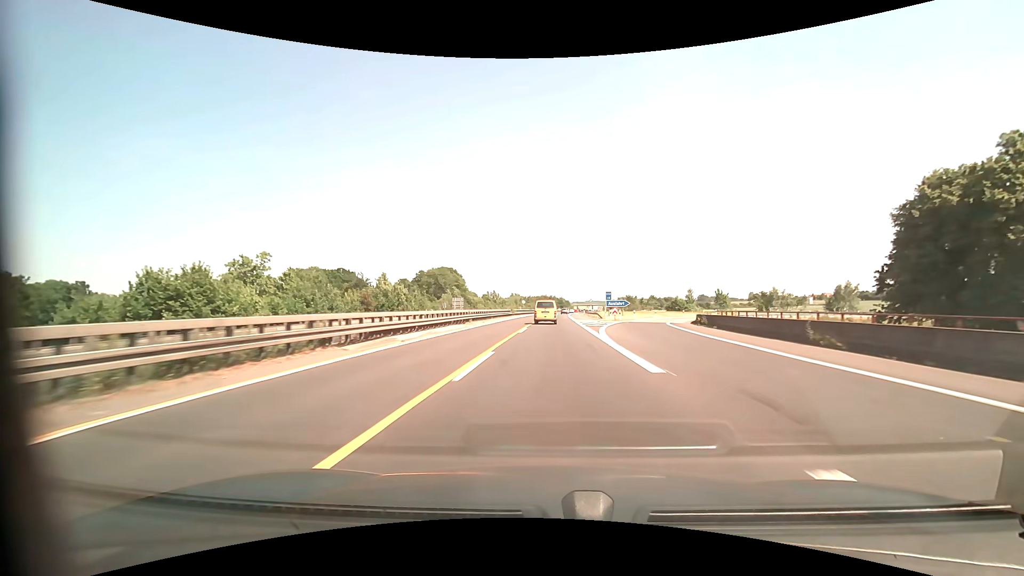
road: motorway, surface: asphalt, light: Day
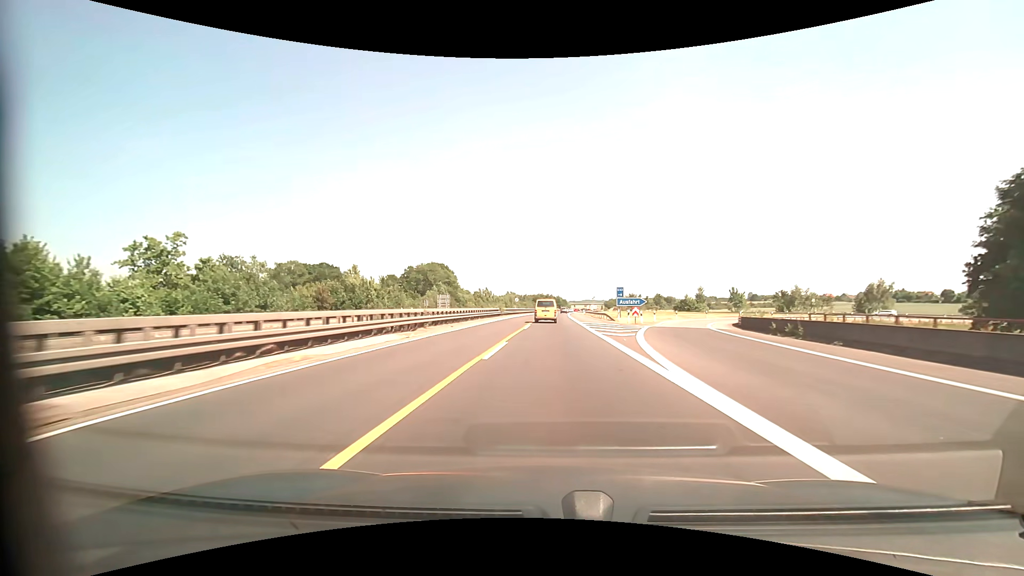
(0.0, +14.6) m; +1°
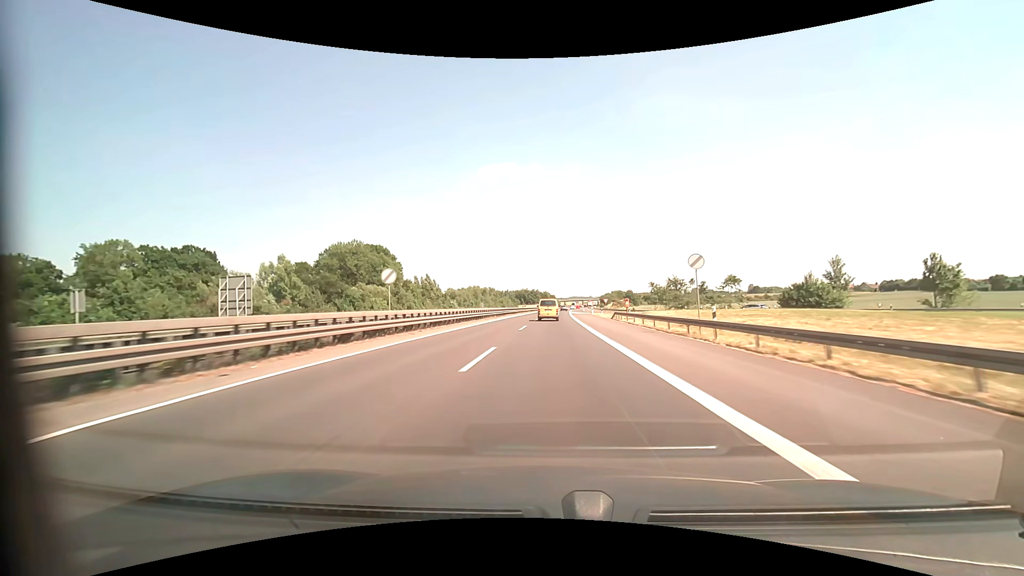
(+1.2, +74.3) m; +1°
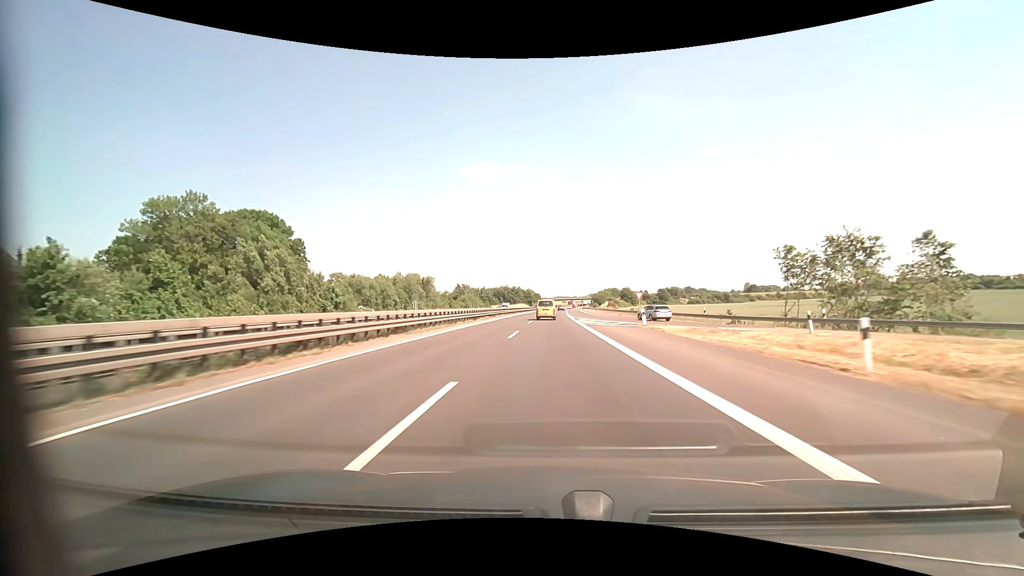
(+0.9, +61.4) m; +2°
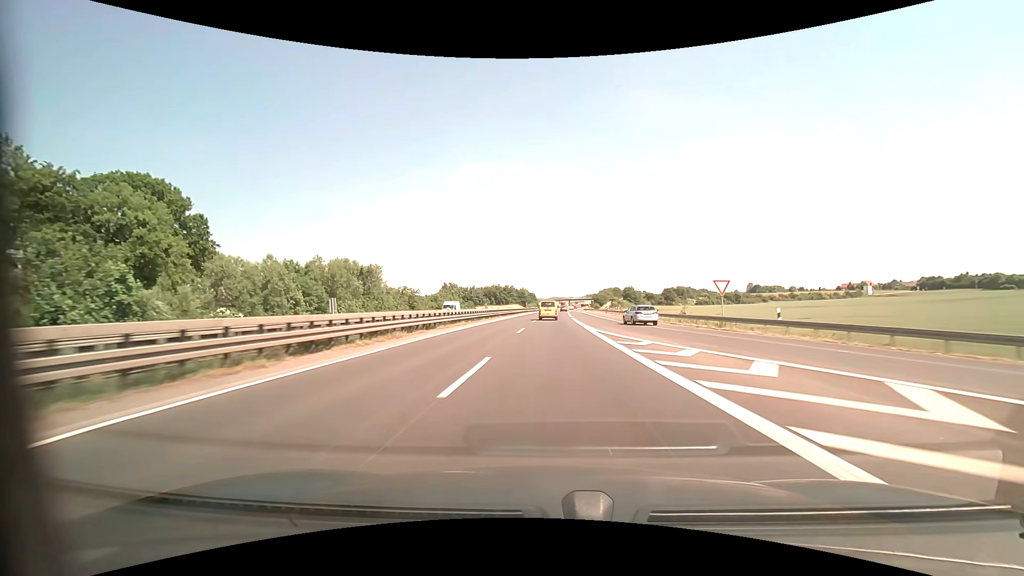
(+0.1, +31.5) m; 0°
(0, +10) (0, +20) (0, +30) (0, +40) (0, +50) (+1, +60) (+1, +70) (+1, +80) (+1, +90) (+2, +100) m
